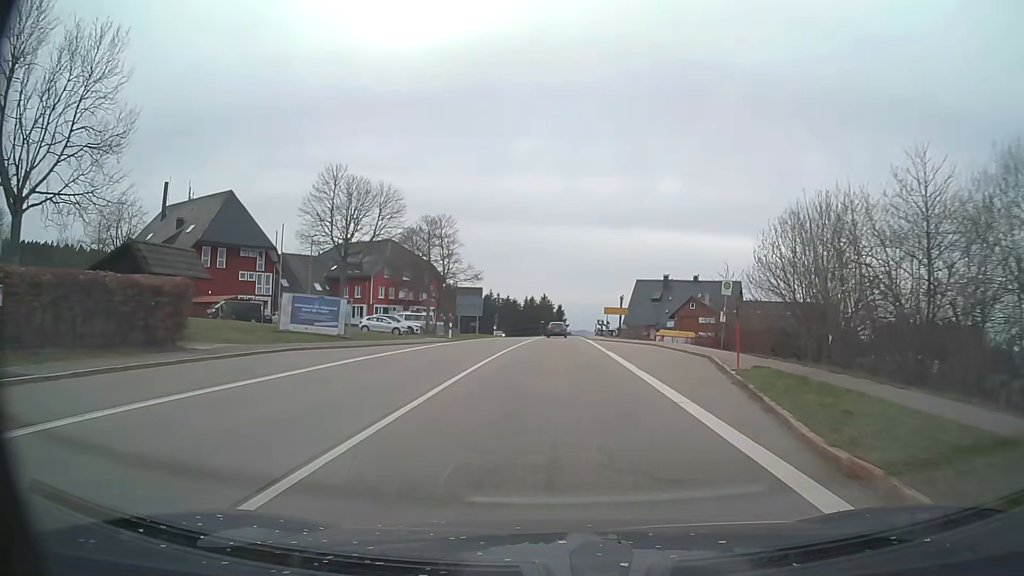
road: primary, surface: asphalt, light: Day
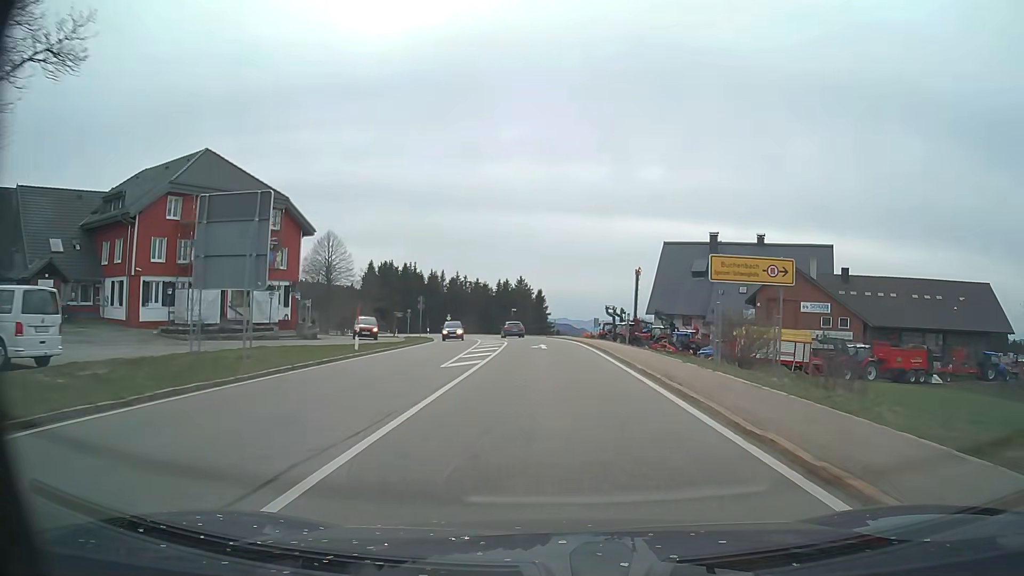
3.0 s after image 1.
(+0.4, +49.1) m; +2°
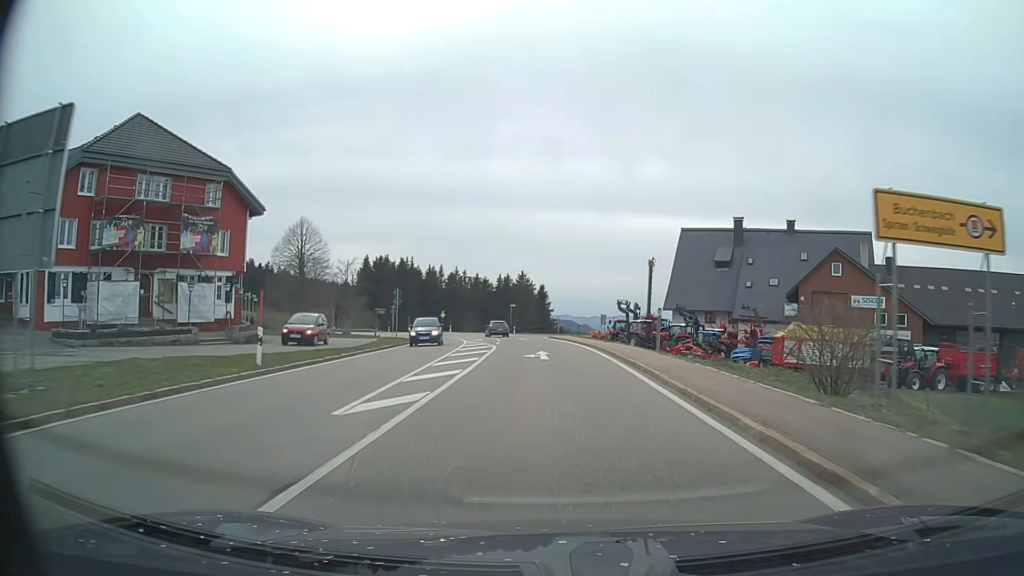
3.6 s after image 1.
(0.0, +9.5) m; 0°
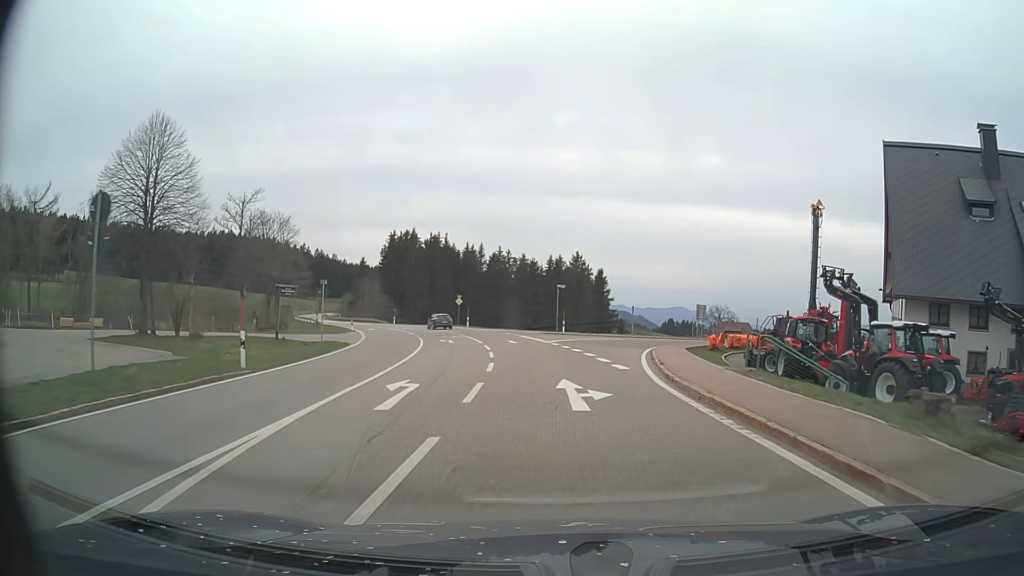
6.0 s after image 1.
(-1.5, +35.7) m; -5°
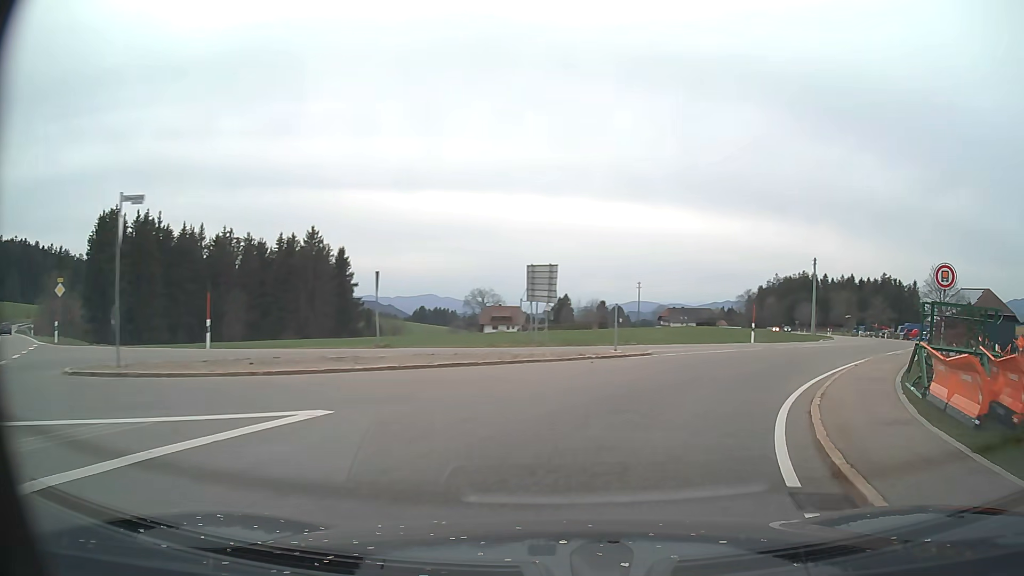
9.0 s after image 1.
(+4.3, +37.9) m; +21°
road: tertiary_link
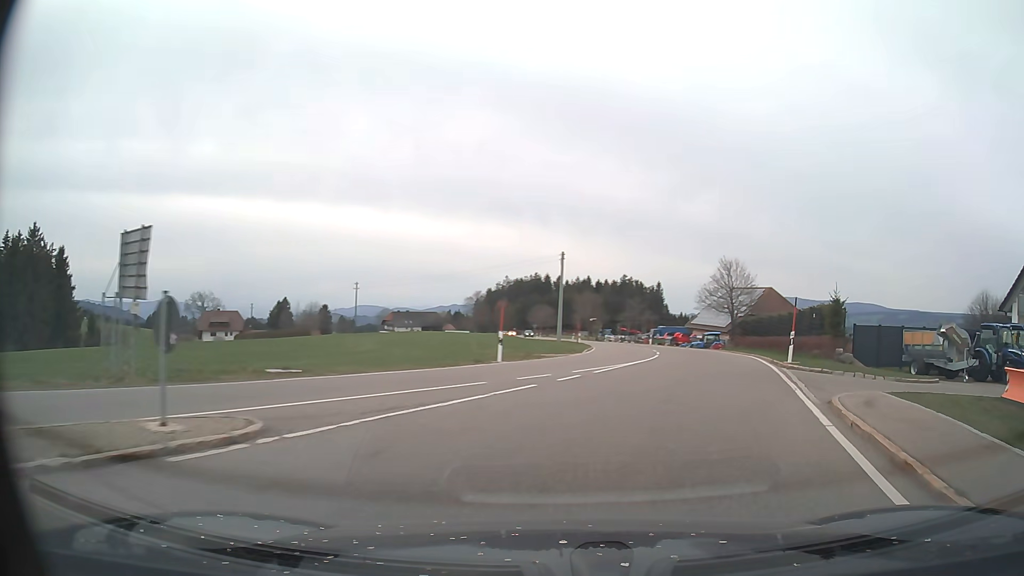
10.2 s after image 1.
(+2.7, +12.9) m; +23°
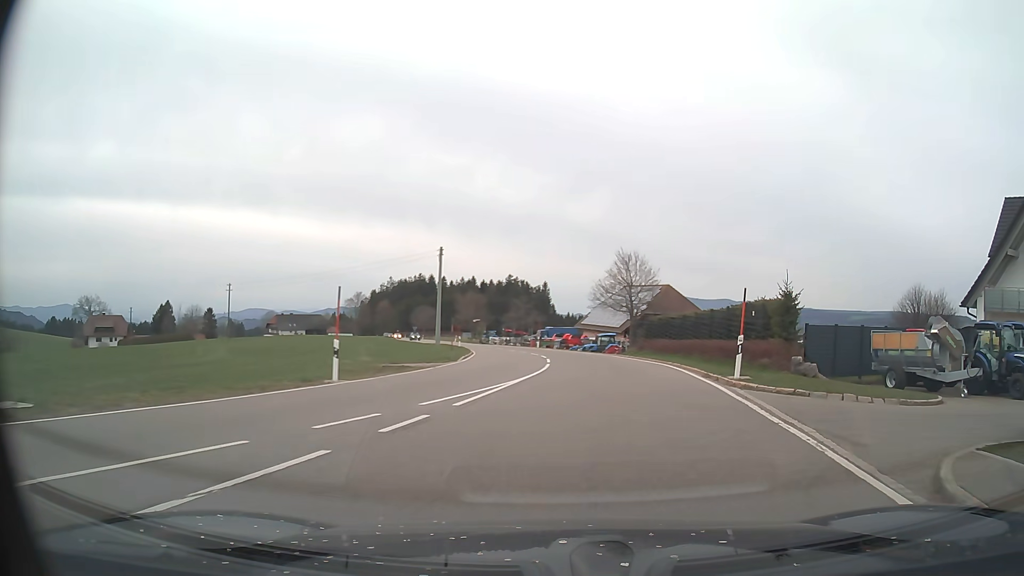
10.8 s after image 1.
(+0.6, +6.6) m; +10°
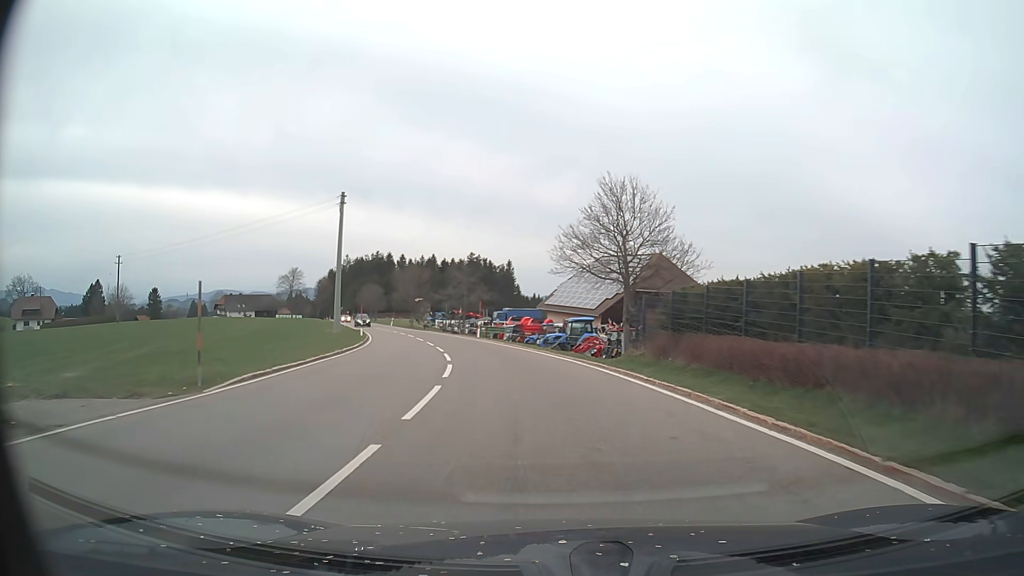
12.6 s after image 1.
(+1.2, +21.6) m; +2°
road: tertiary
(0, +10) (-1, +20) (-3, +30) (-5, +40) (-8, +49) (-11, +59) (-15, +68) (-18, +77) (-22, +87) (-25, +96) m
